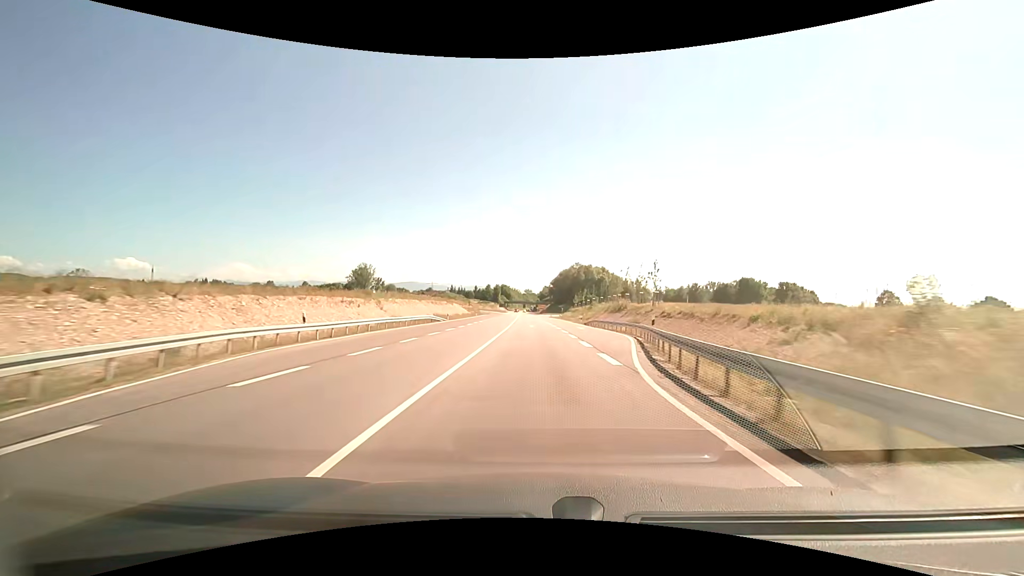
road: primary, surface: asphalt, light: Day
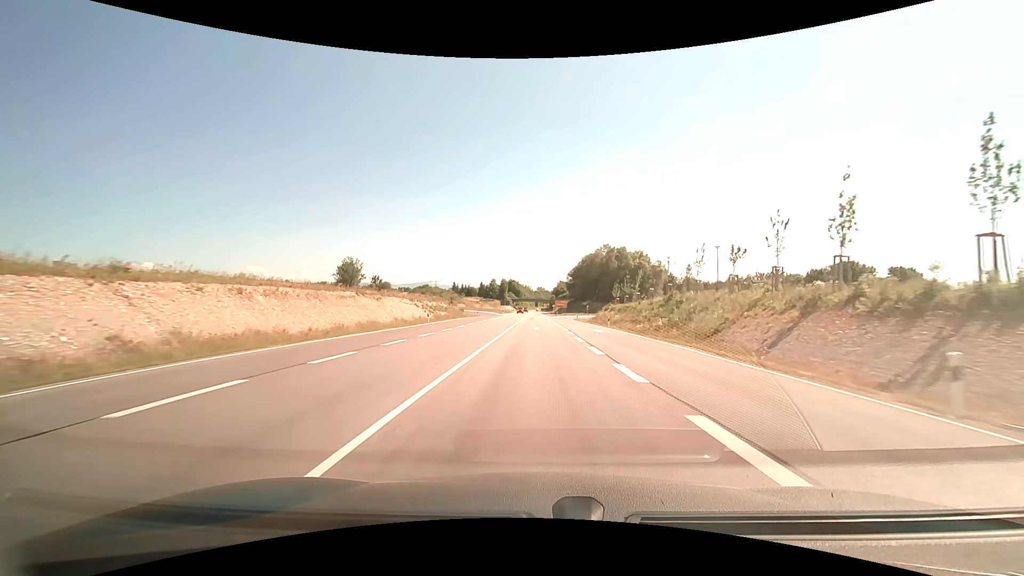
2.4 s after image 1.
(-0.9, +56.9) m; -2°
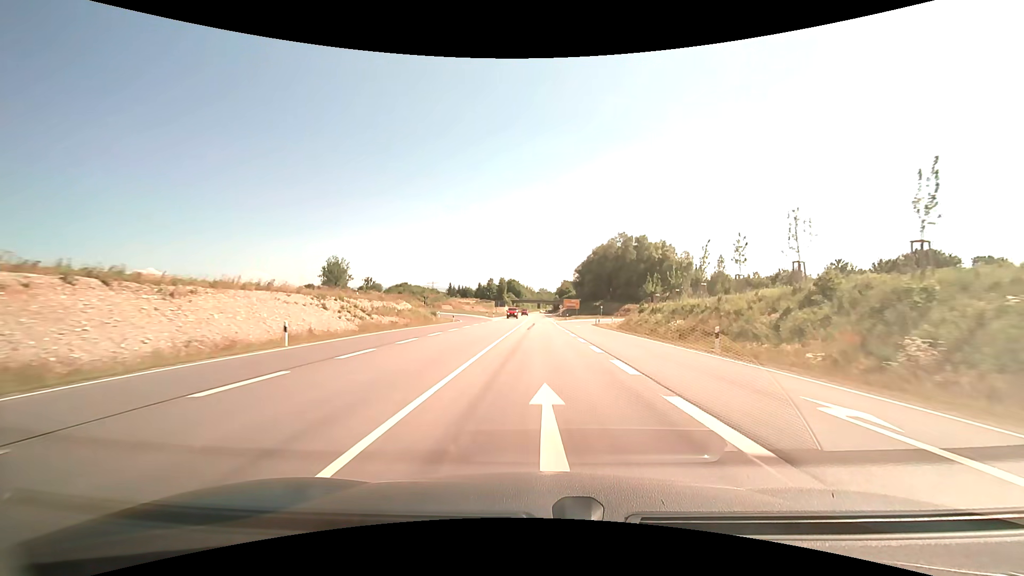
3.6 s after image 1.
(-0.2, +28.6) m; 0°
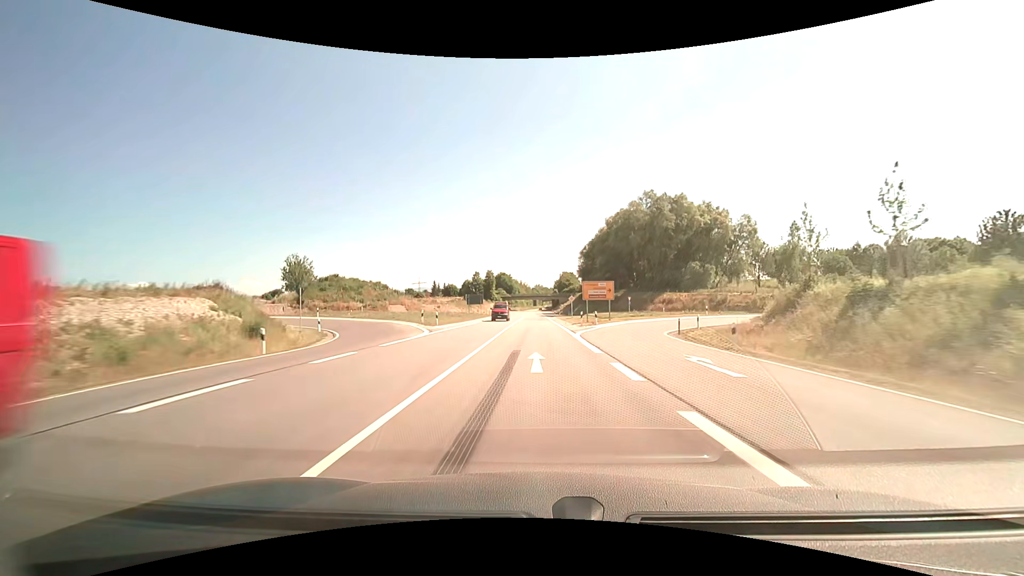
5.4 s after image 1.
(+0.1, +43.3) m; 0°
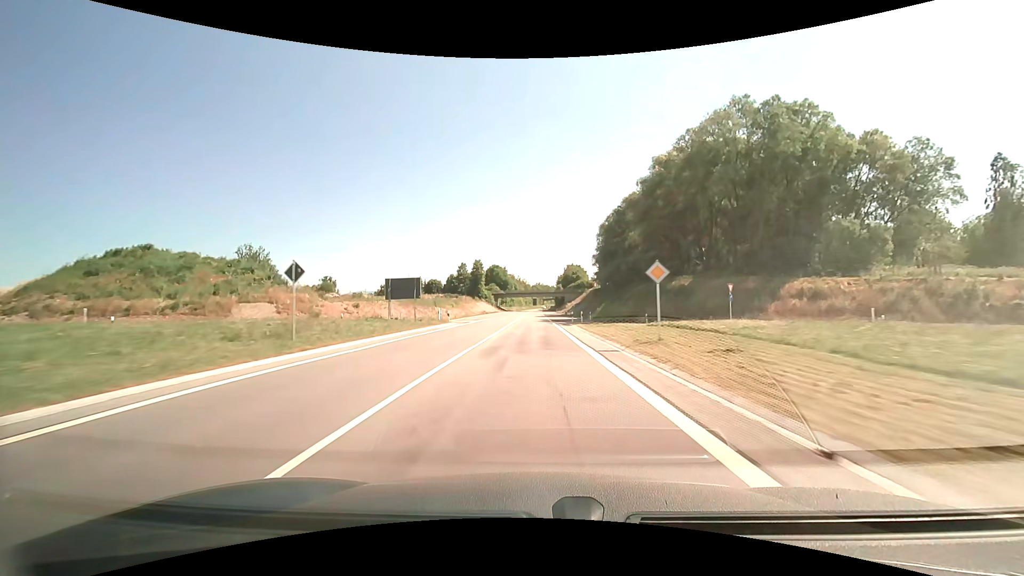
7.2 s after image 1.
(+0.2, +43.8) m; 0°
(0, +10) (0, +20) (0, +30) (0, +40) (0, +50) (-1, +60) (-1, +70) (-1, +80) (-1, +90) (-1, +100) m
